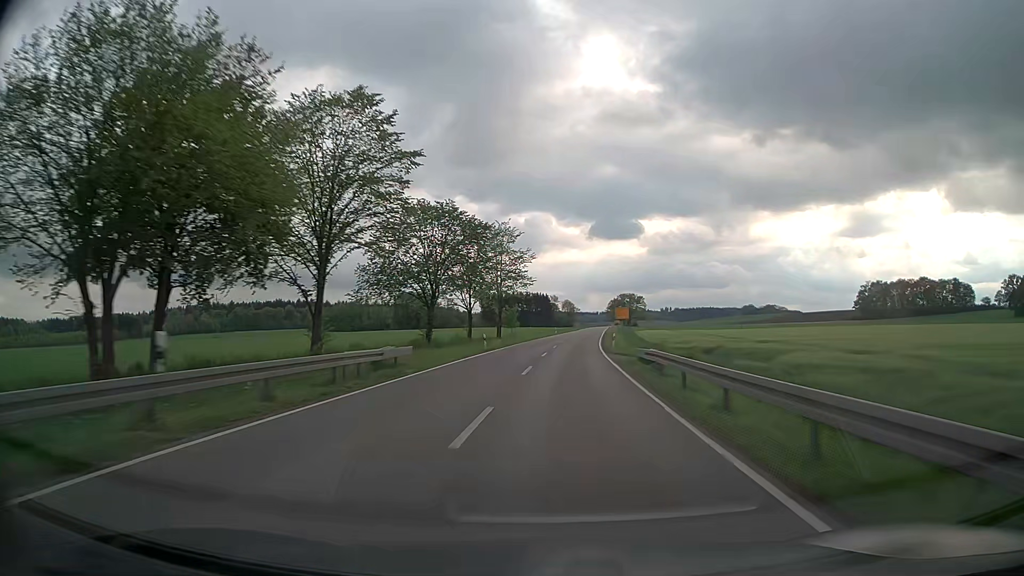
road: secondary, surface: asphalt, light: Day
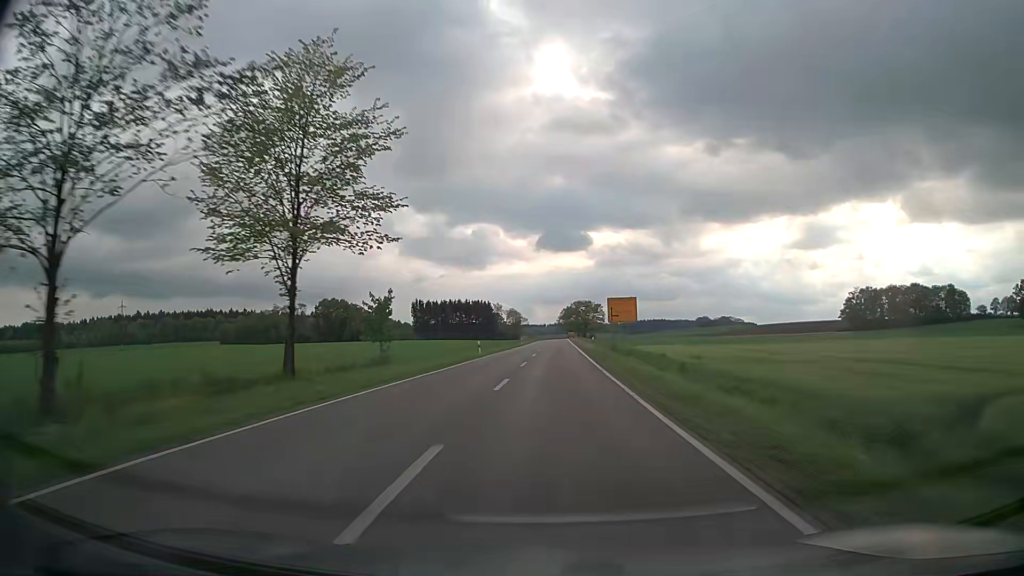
(+2.6, +51.6) m; +5°
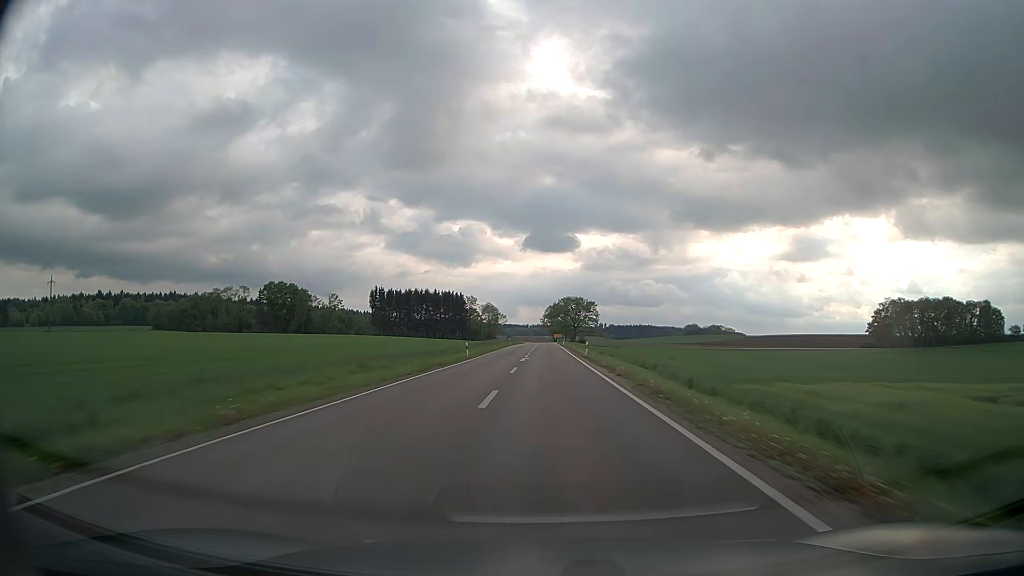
(+0.8, +51.8) m; +2°
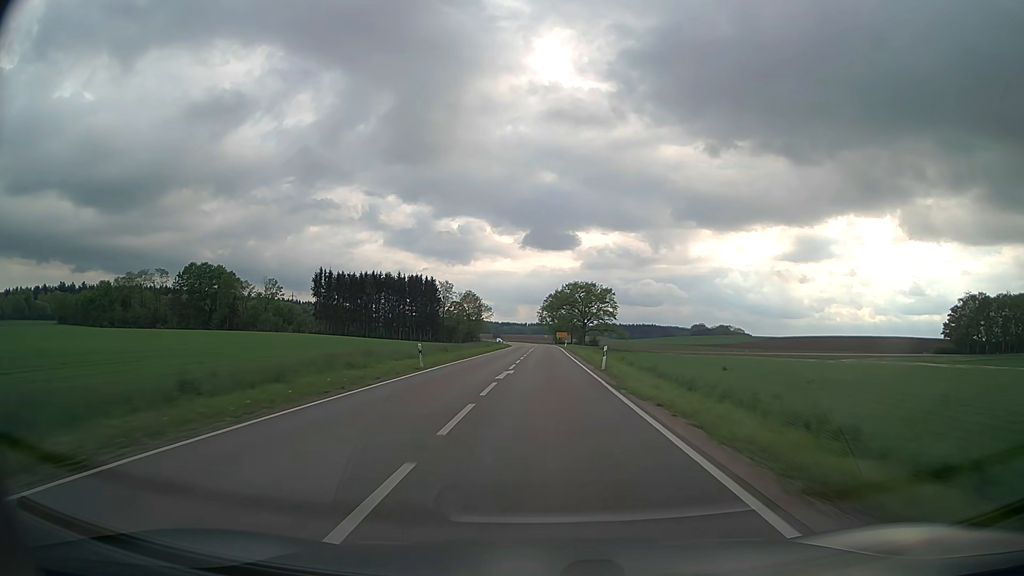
(+0.5, +69.4) m; 0°
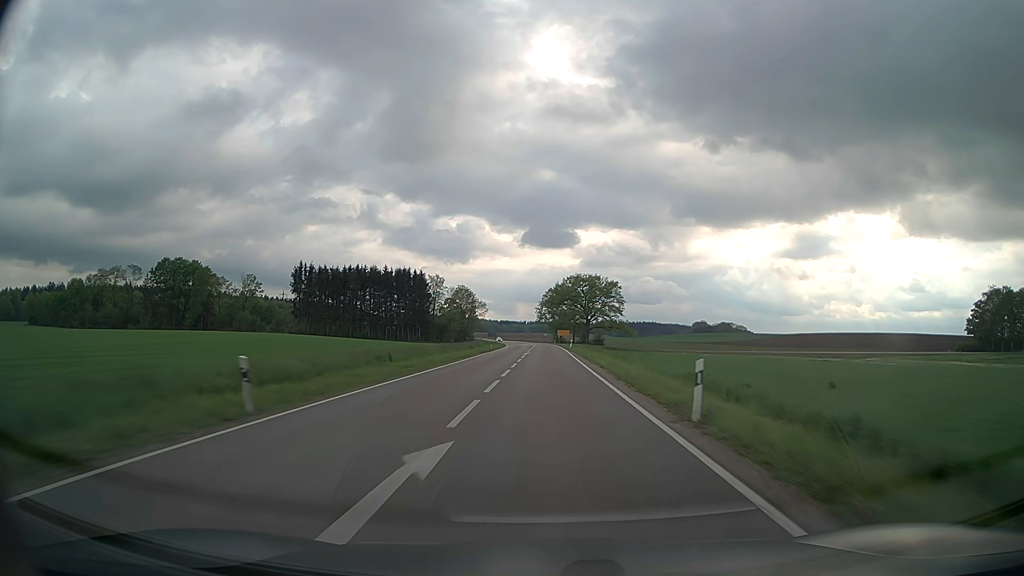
(0.0, +17.4) m; 0°
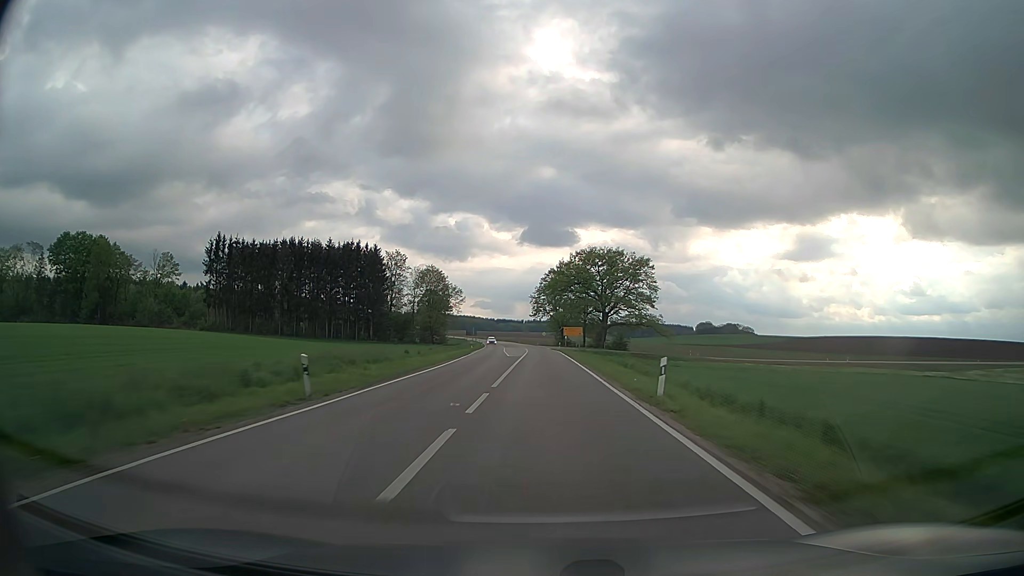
(+0.1, +52.3) m; 0°
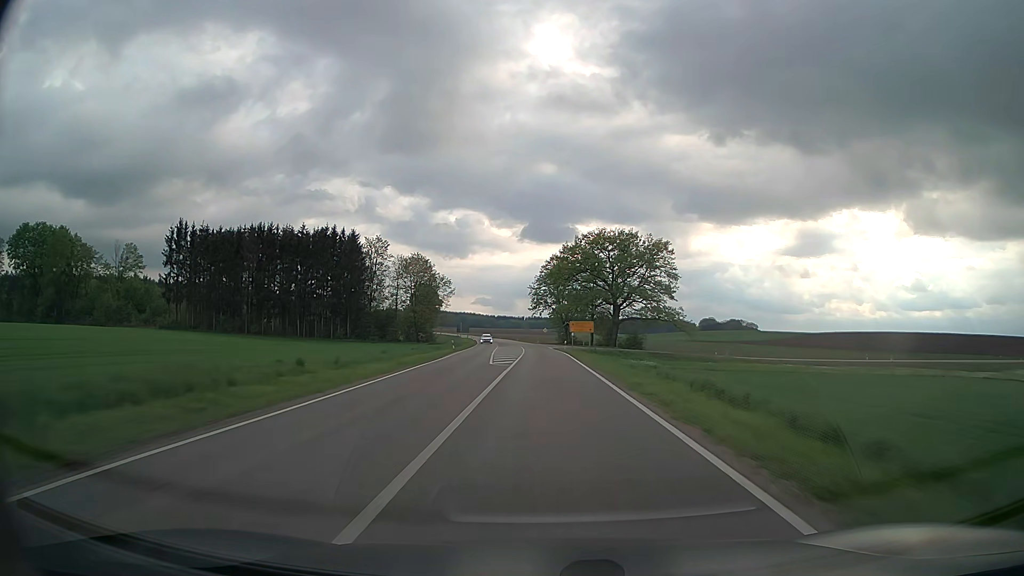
(0.0, +17.4) m; 0°
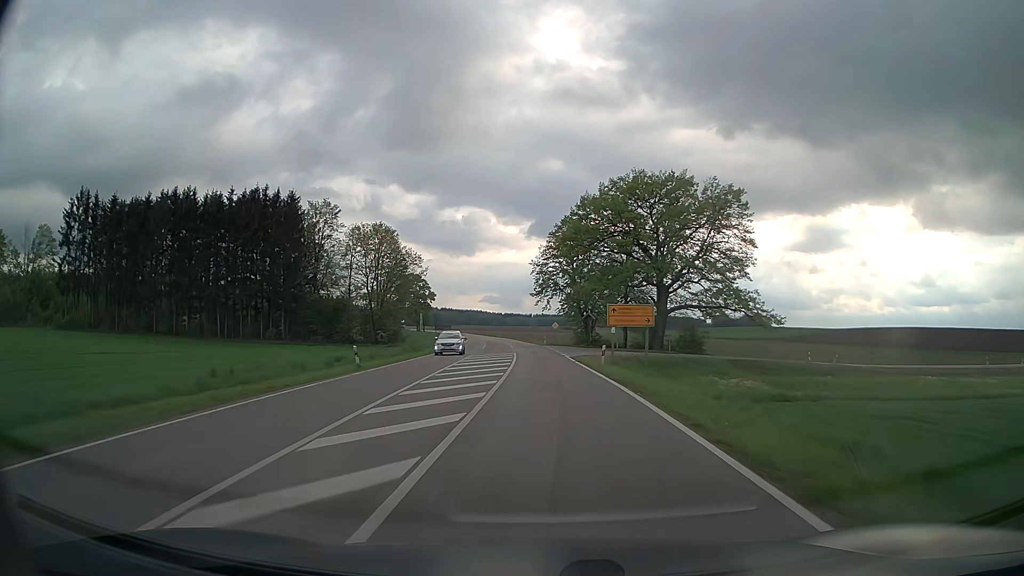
(-0.2, +34.9) m; -1°
(0, +10) (0, +20) (0, +30) (-1, +40) (-1, +50) (-1, +60) (-2, +70) (-3, +80) (-4, +90) (-5, +100) m
